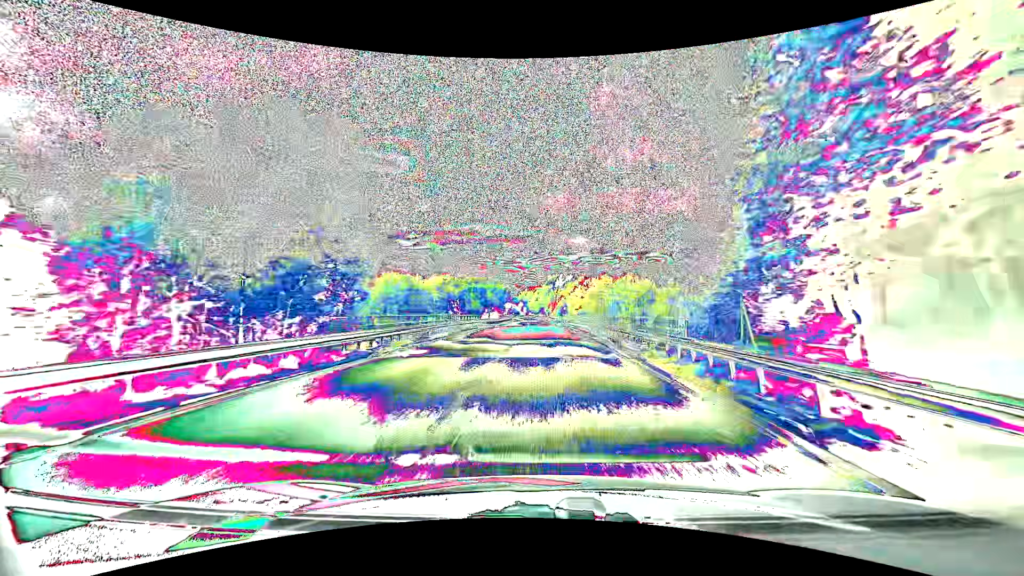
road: primary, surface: asphalt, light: Day
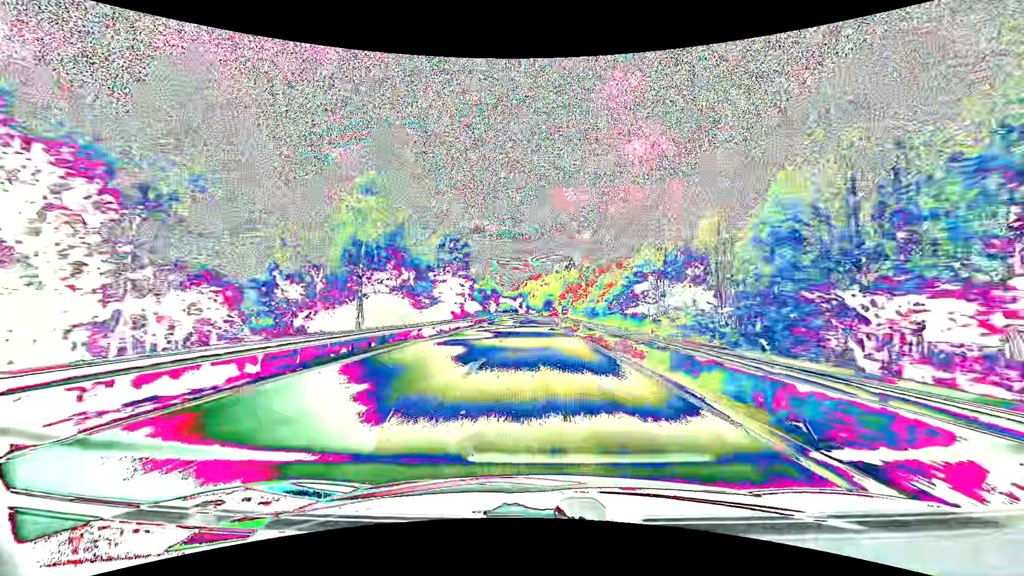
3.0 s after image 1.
(-0.1, +78.4) m; 0°
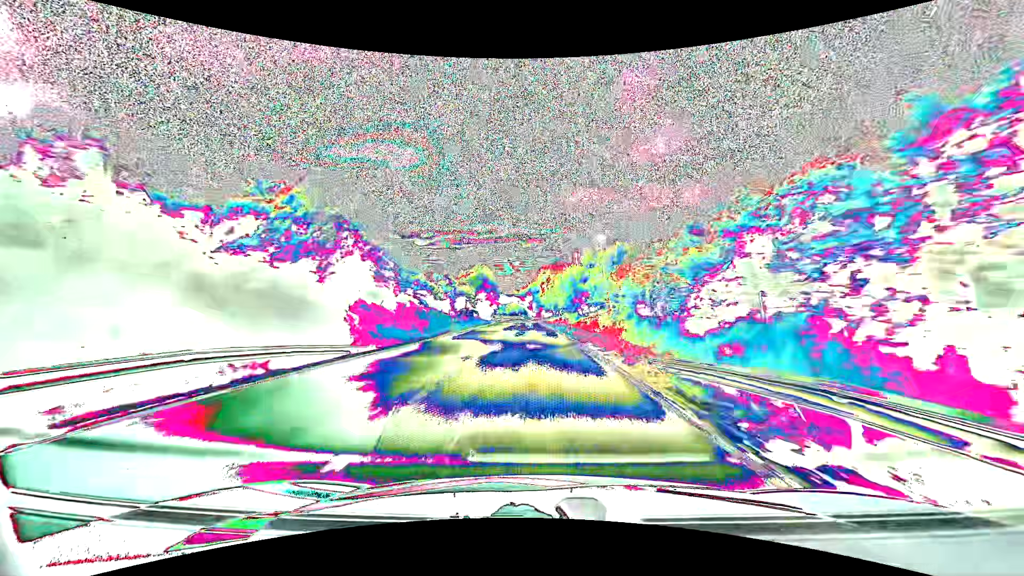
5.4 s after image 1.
(-0.6, +62.9) m; -2°
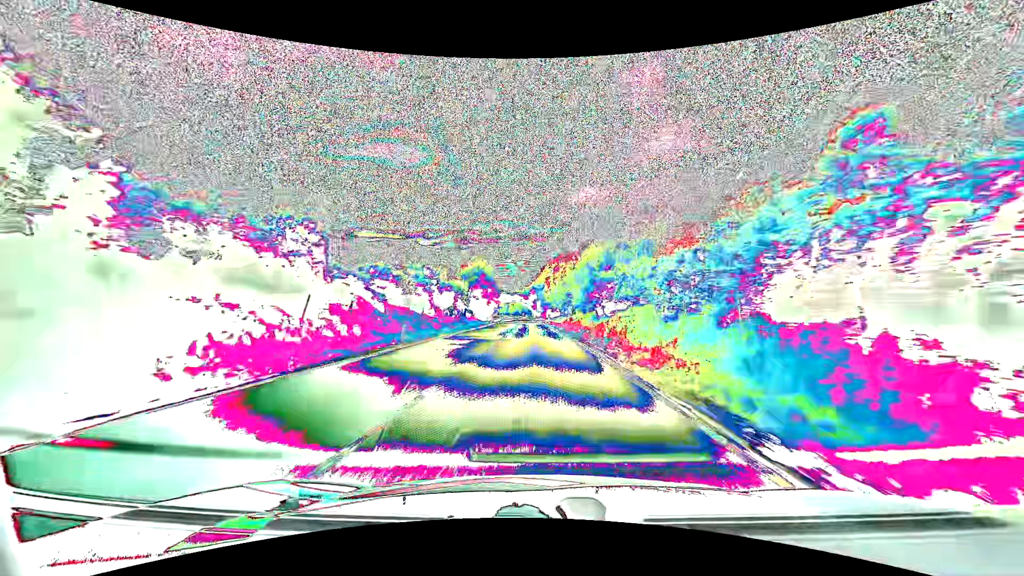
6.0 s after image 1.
(0.0, +15.7) m; 0°
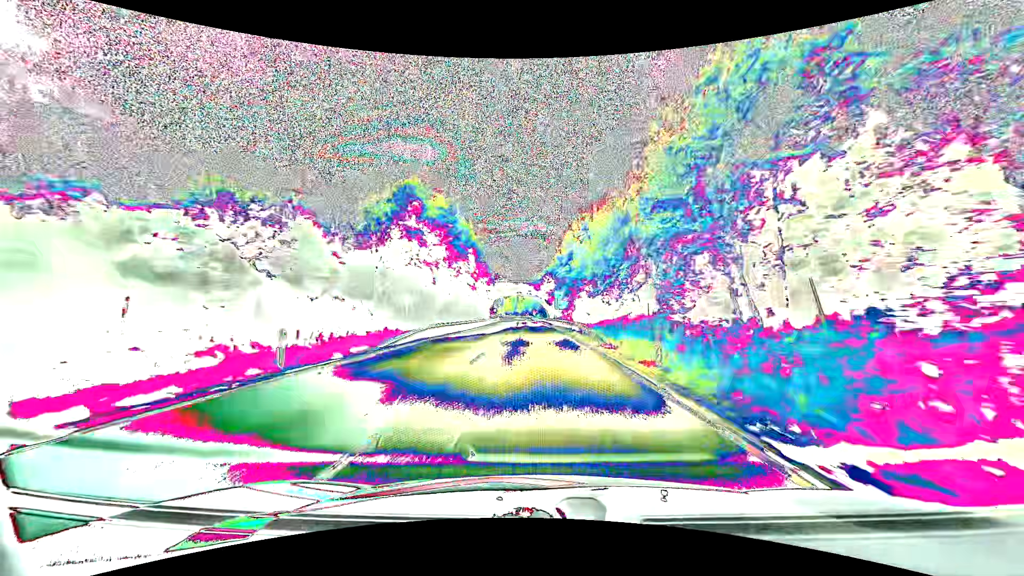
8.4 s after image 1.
(-1.0, +62.9) m; -2°
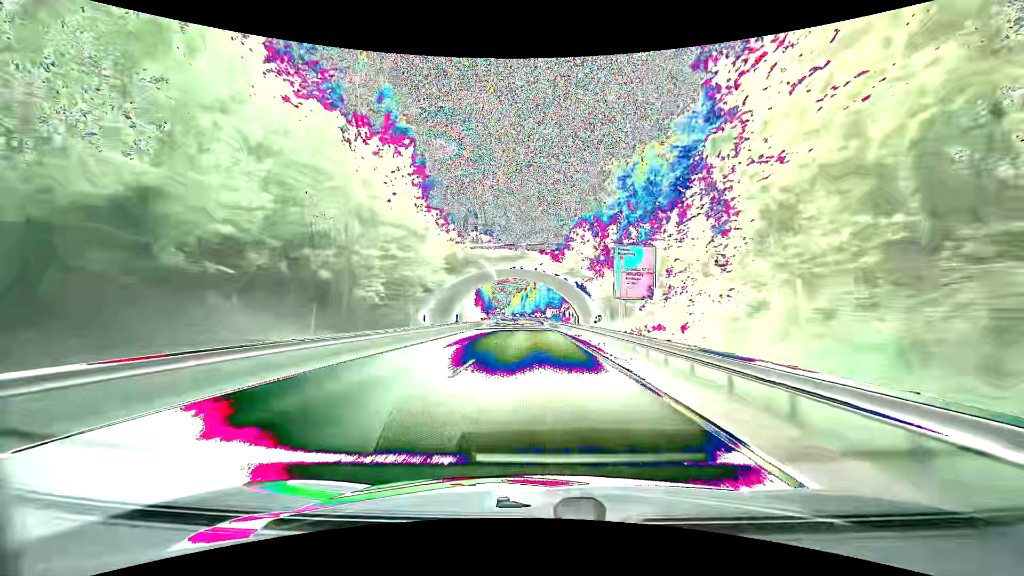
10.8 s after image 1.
(-0.8, +63.0) m; -1°
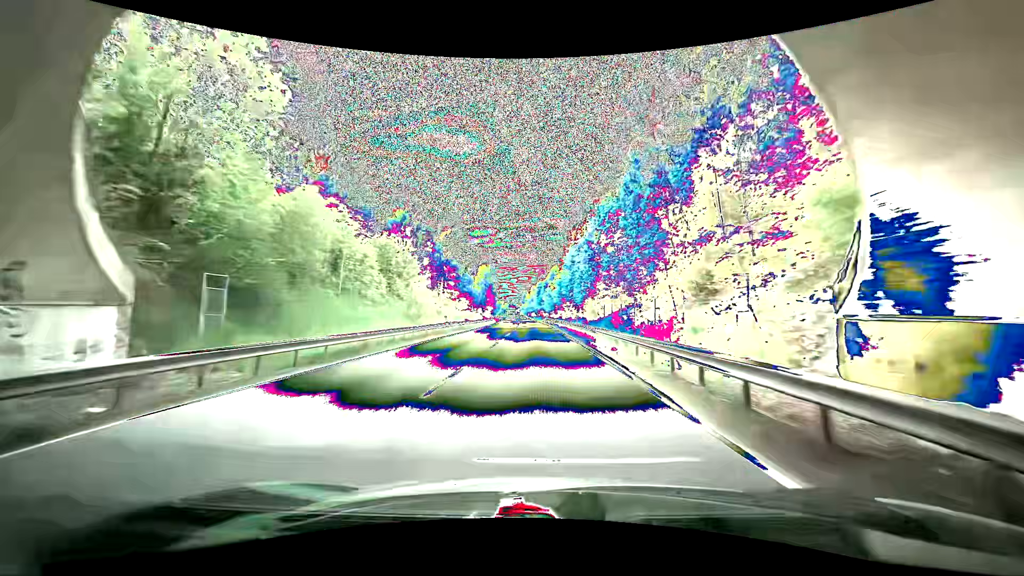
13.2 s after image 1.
(-1.4, +63.1) m; -2°
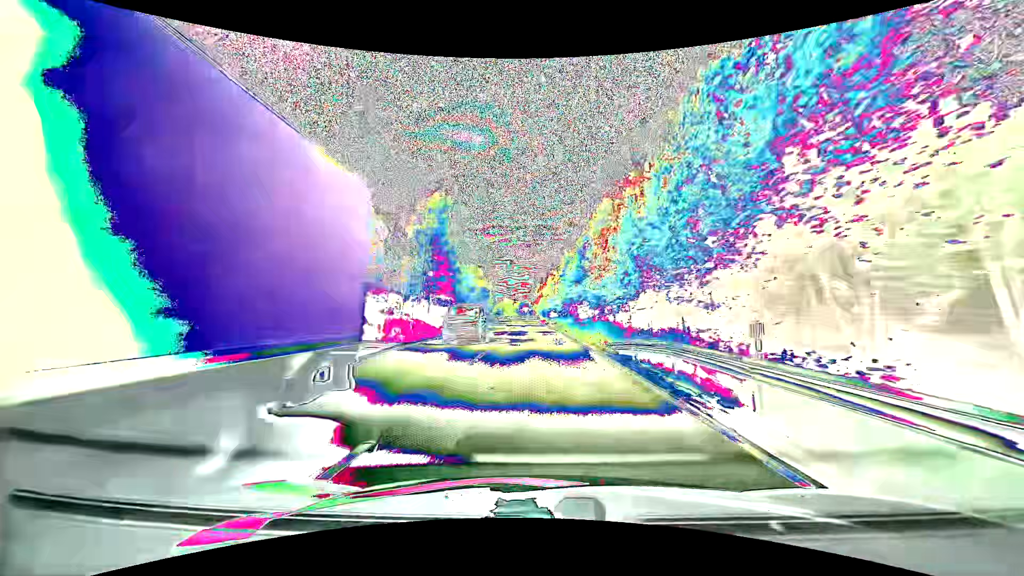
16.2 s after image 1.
(-1.4, +78.9) m; -2°
(0, +10) (0, +20) (0, +30) (0, +40) (-1, +50) (-1, +60) (-1, +70) (-1, +80) (-2, +90) (-2, +100) m
